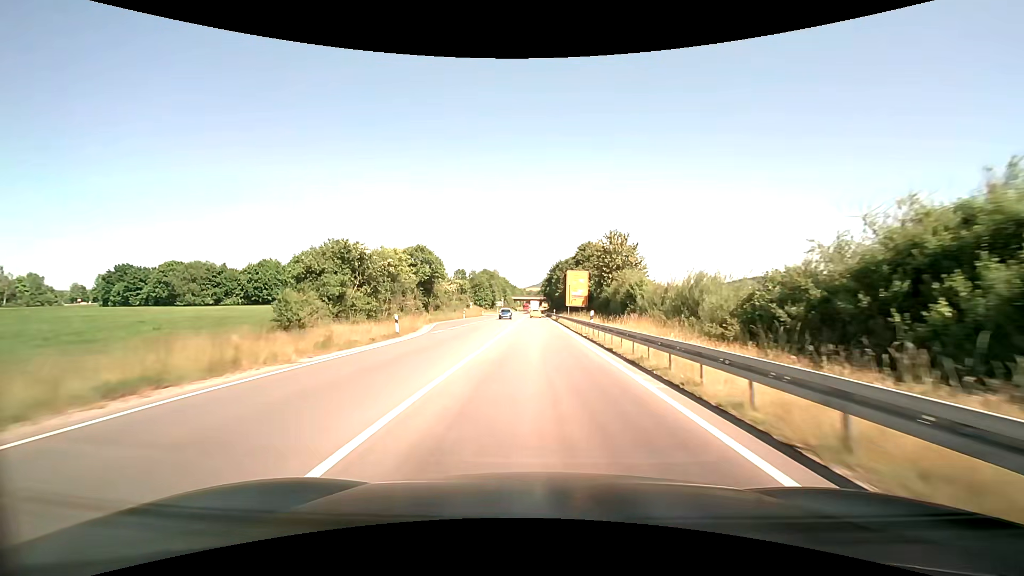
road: primary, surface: asphalt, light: Day
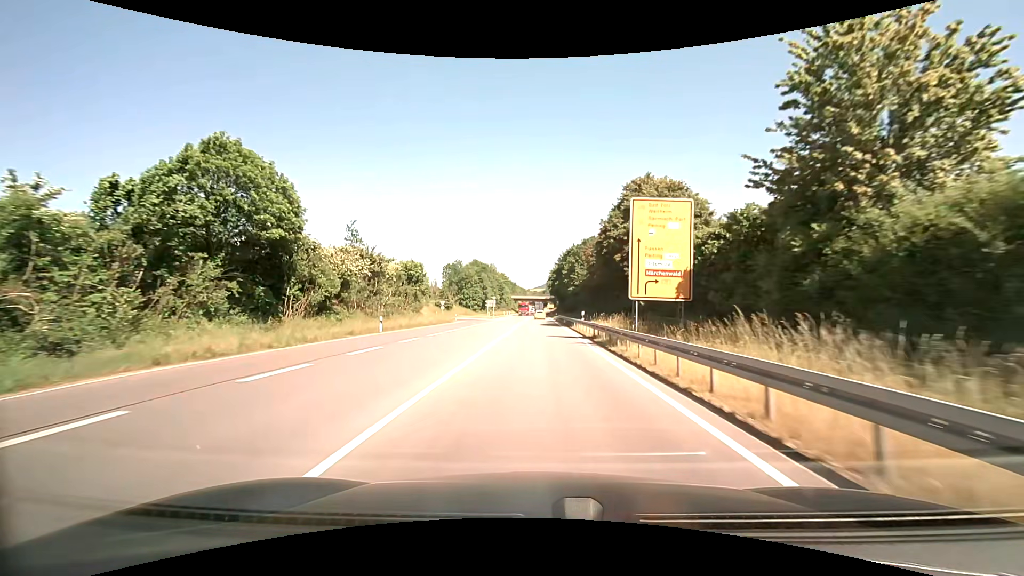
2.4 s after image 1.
(-0.4, +42.6) m; -1°
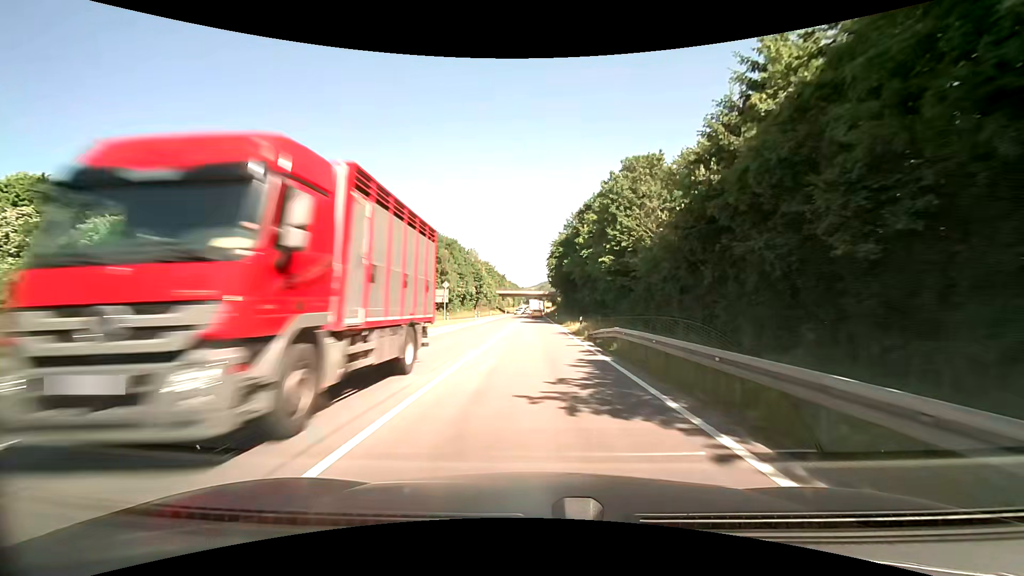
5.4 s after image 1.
(-0.3, +53.5) m; -1°
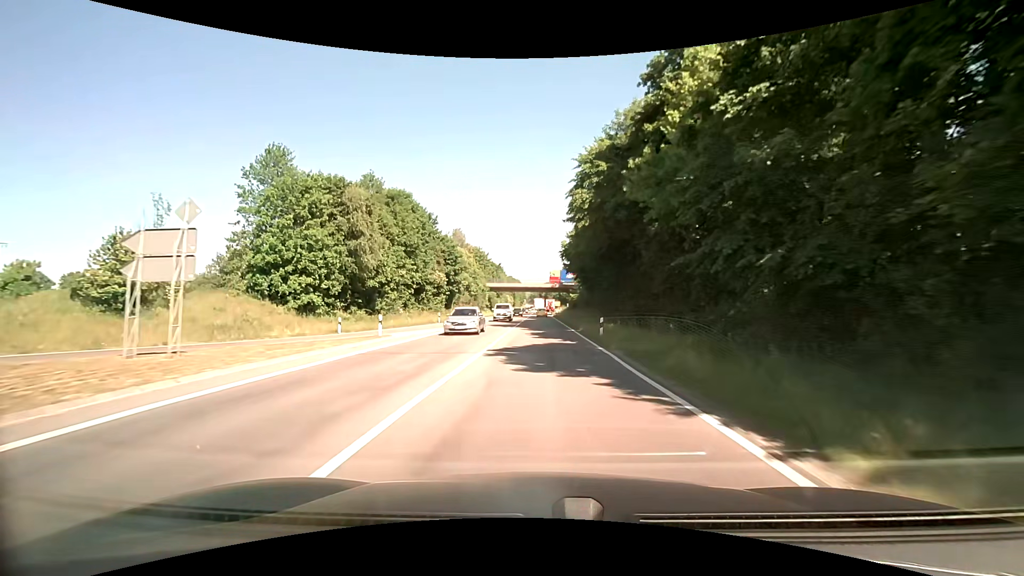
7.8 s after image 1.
(-0.1, +42.0) m; -1°
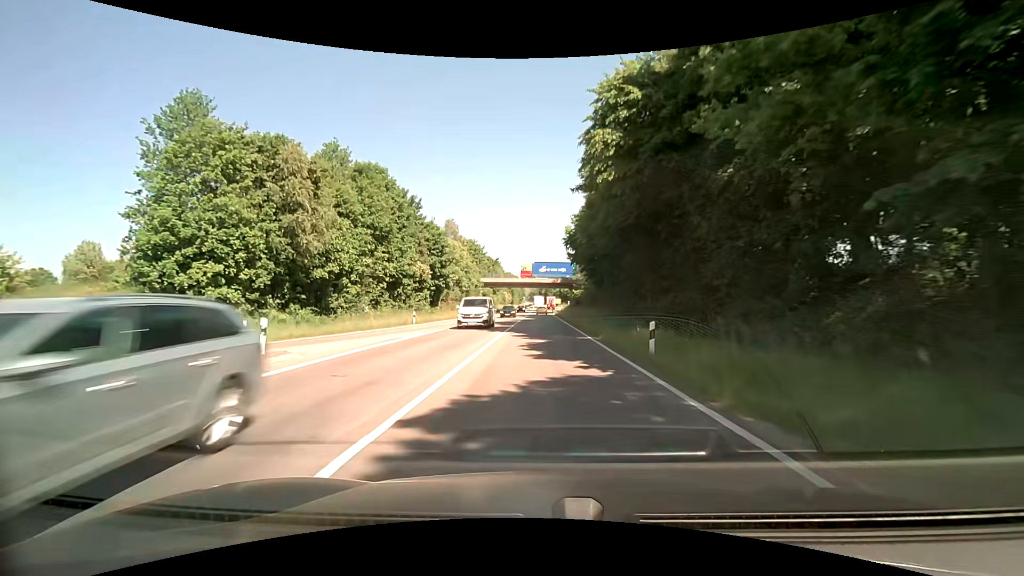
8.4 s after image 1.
(0.0, +10.3) m; +1°
